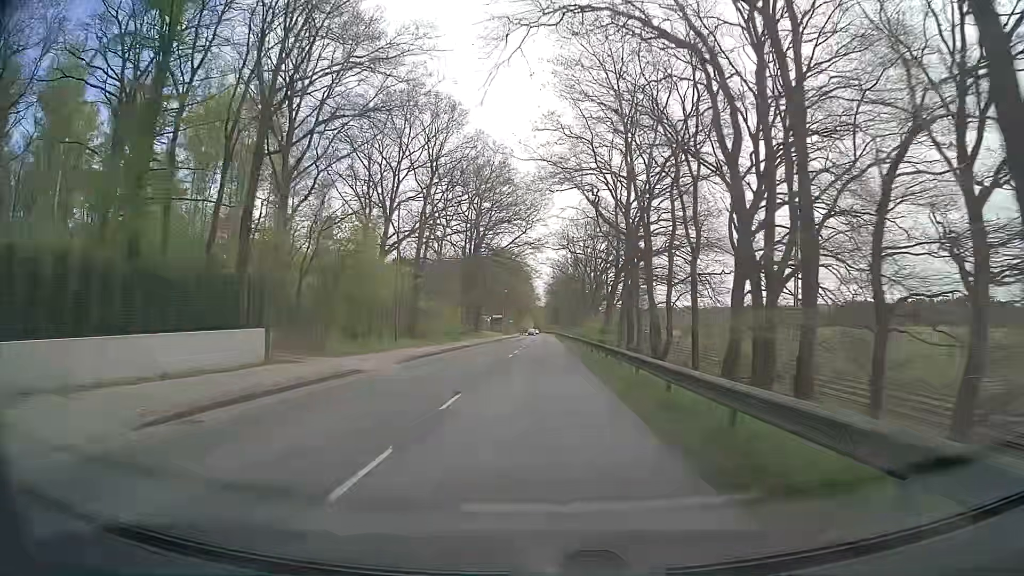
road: tertiary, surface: asphalt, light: Day
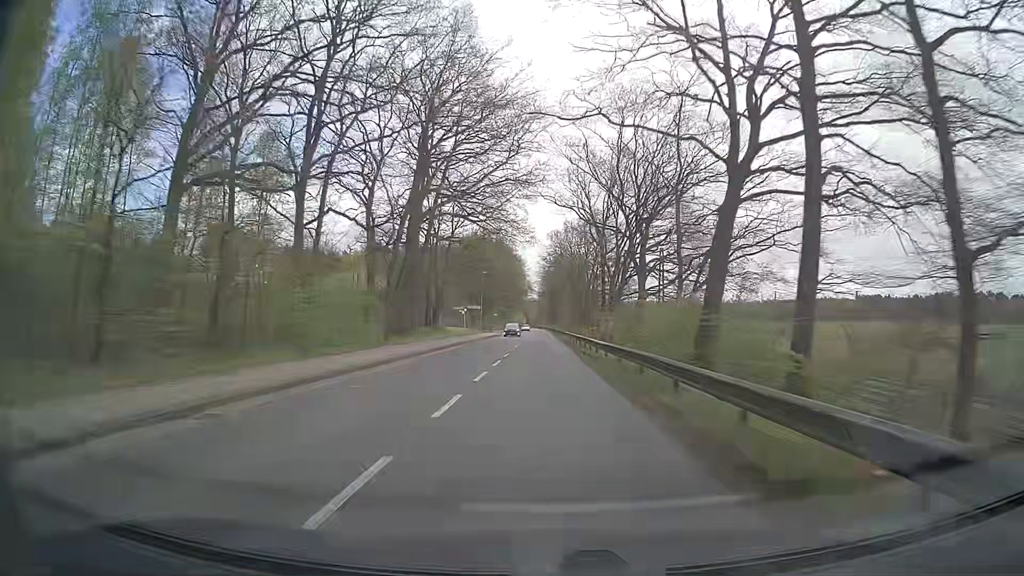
(+0.1, +32.3) m; +1°
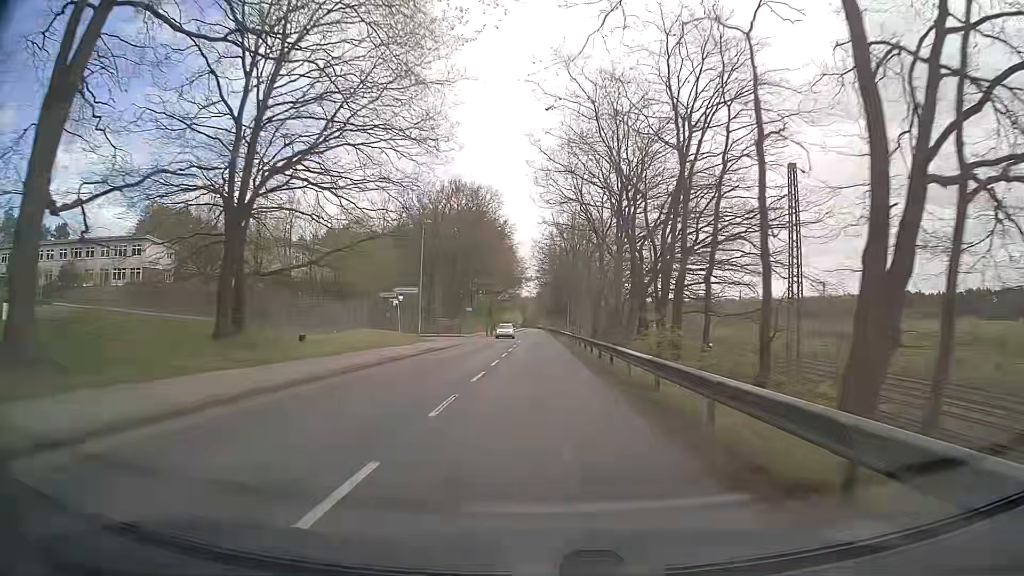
(0.0, +43.3) m; 0°
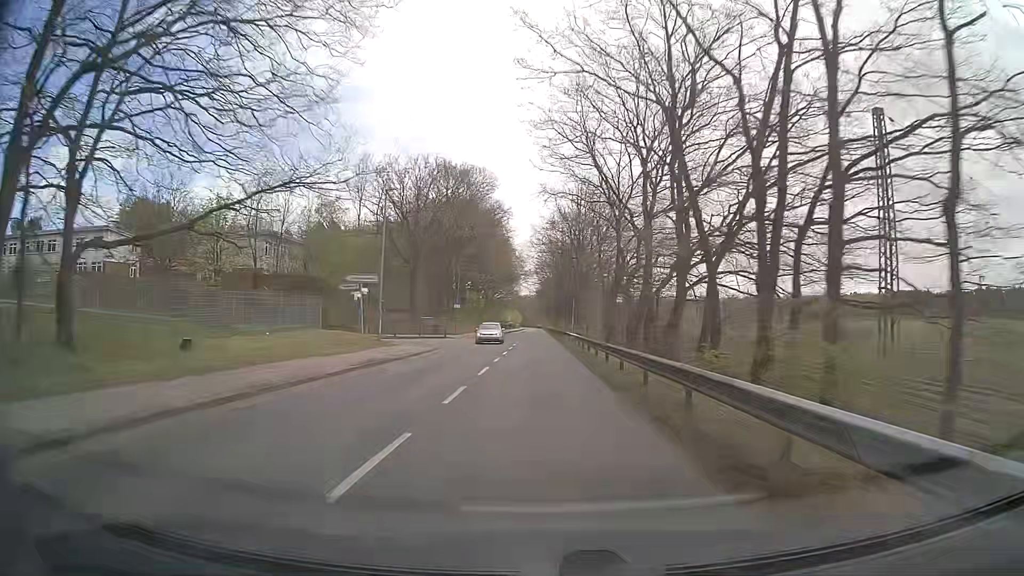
(+0.1, +10.8) m; 0°
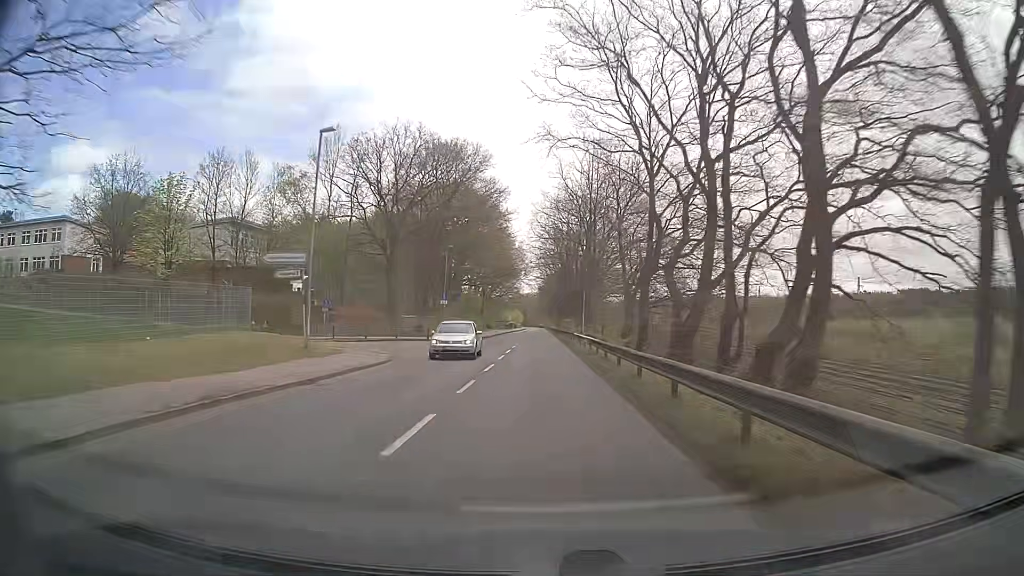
(0.0, +10.8) m; 0°
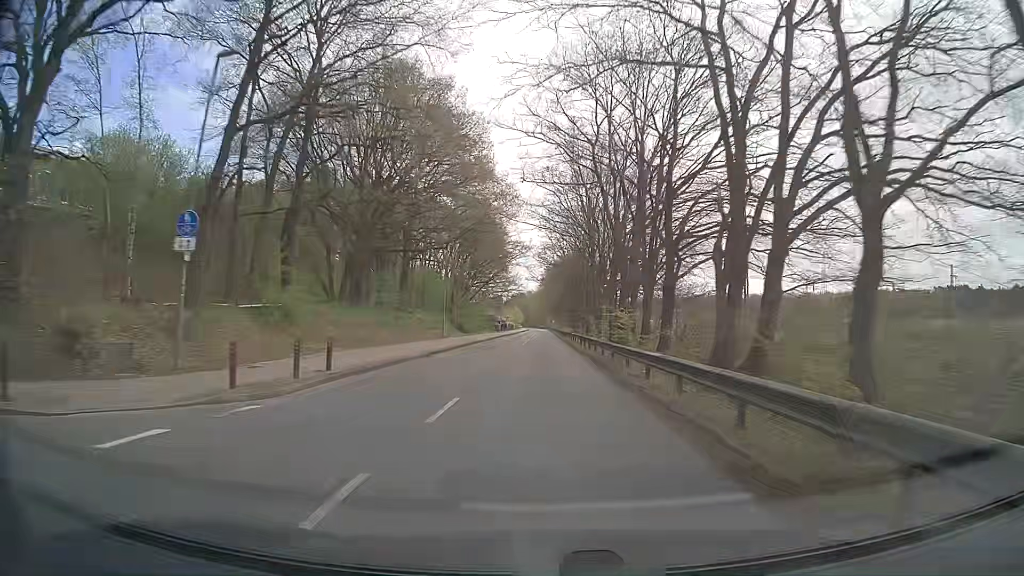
(-0.1, +43.1) m; 0°
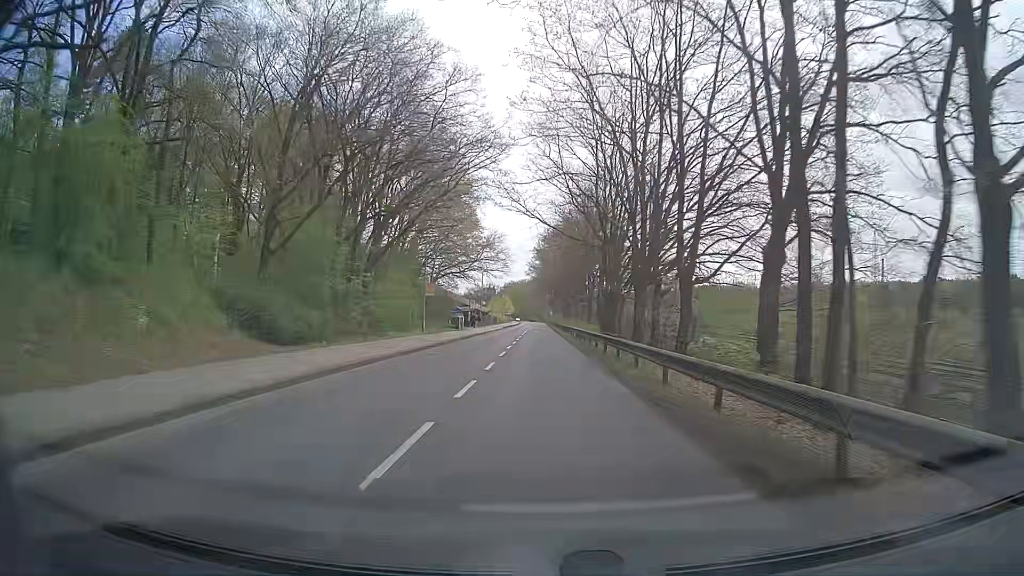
(+0.1, +50.7) m; 0°
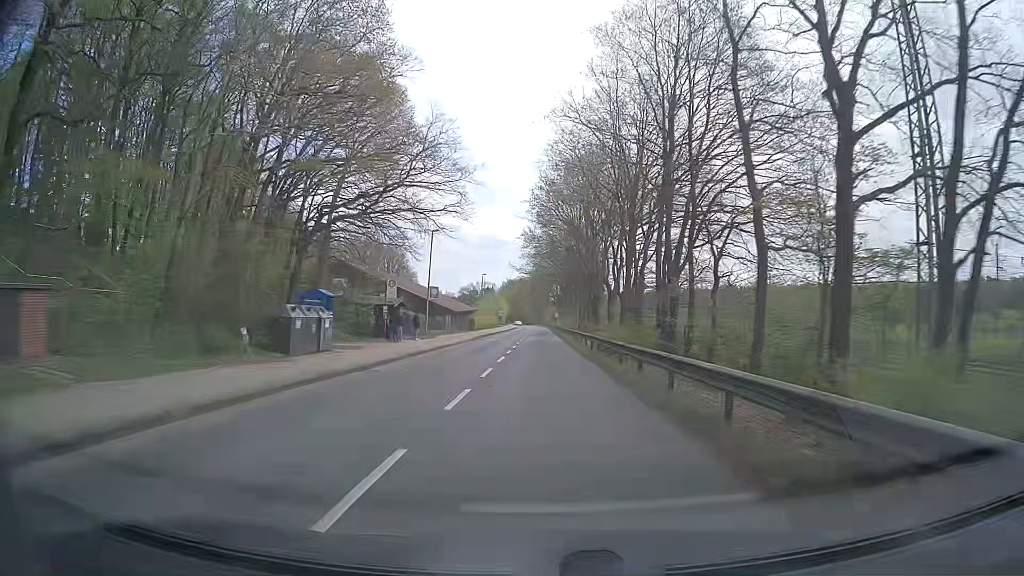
(+0.2, +44.4) m; 0°
(0, +10) (0, +20) (0, +30) (0, +40) (+1, +50) (+1, +60) (+1, +70) (+1, +80) (+1, +90) (+1, +100) m
